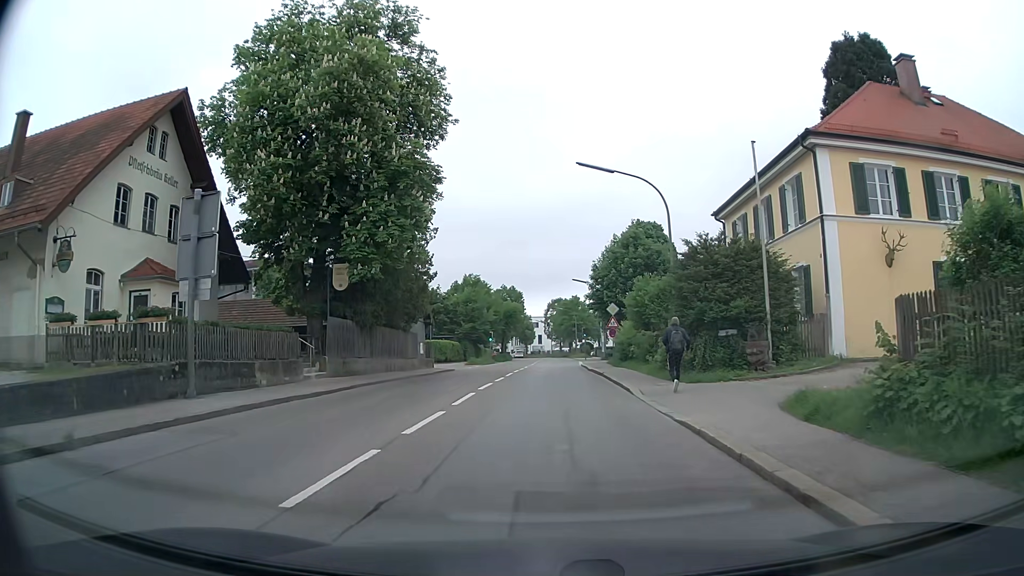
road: tertiary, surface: asphalt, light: Day
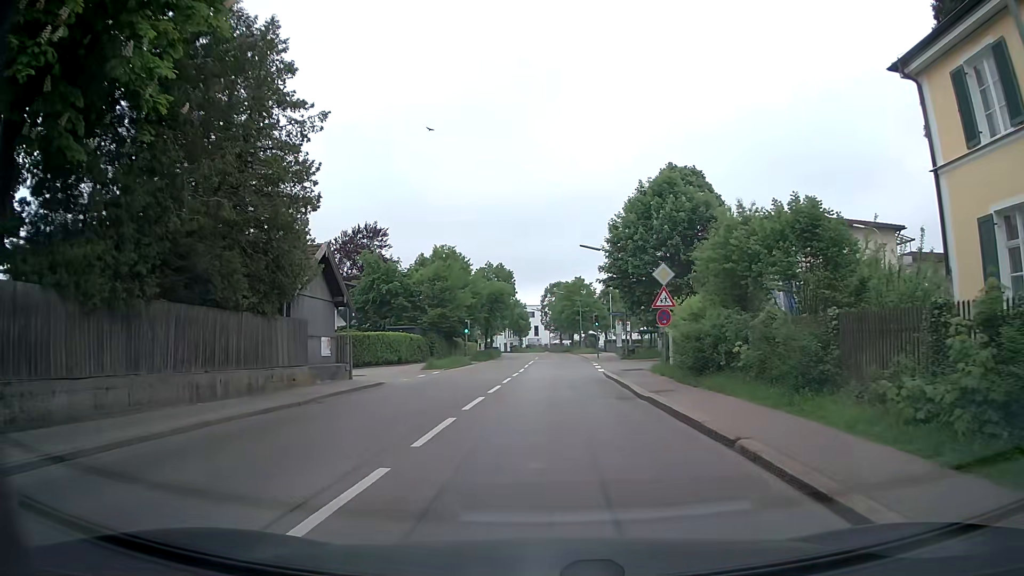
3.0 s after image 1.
(-0.2, +19.3) m; 0°
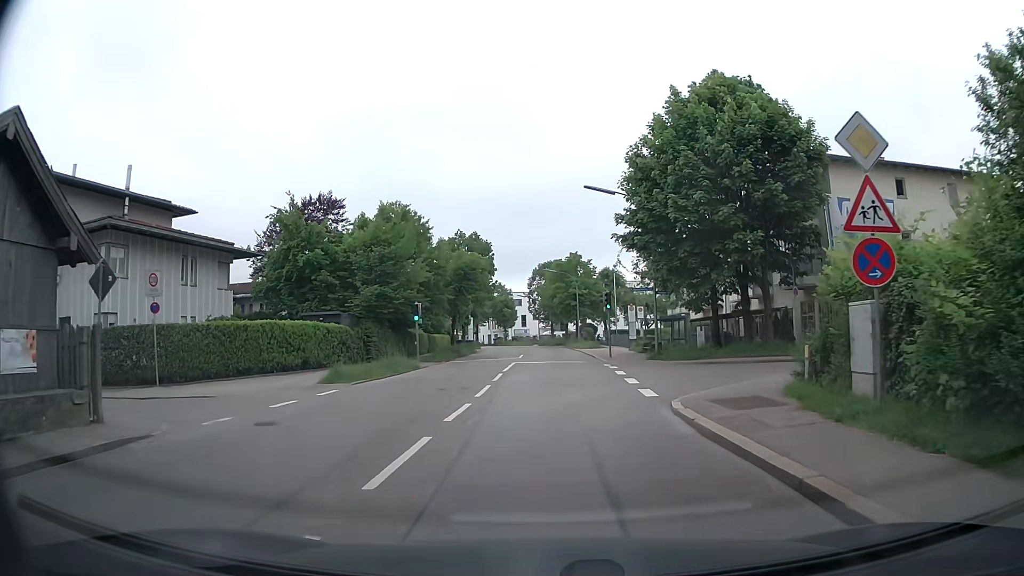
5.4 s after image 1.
(0.0, +16.1) m; 0°
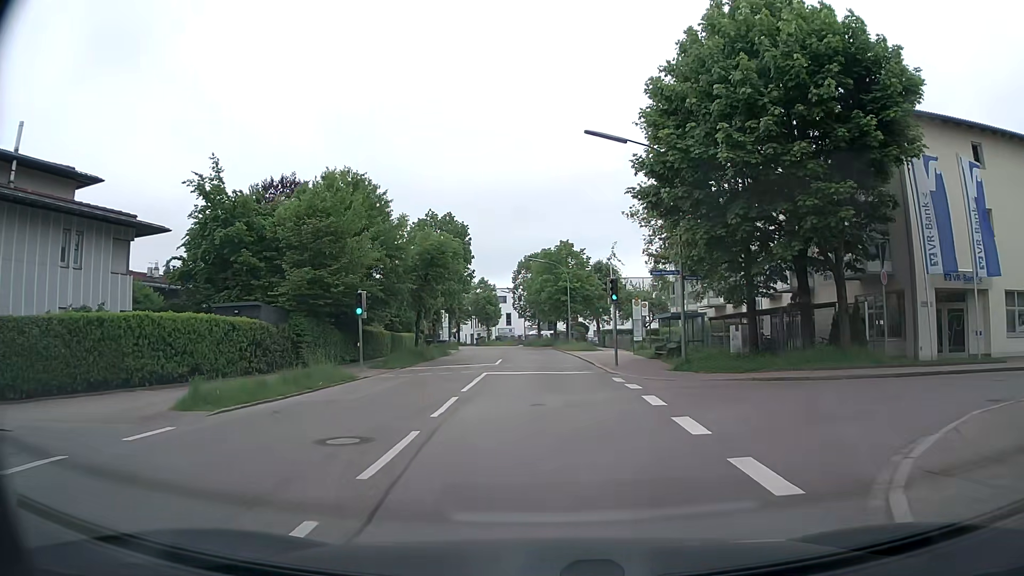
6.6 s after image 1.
(+0.1, +8.6) m; +1°
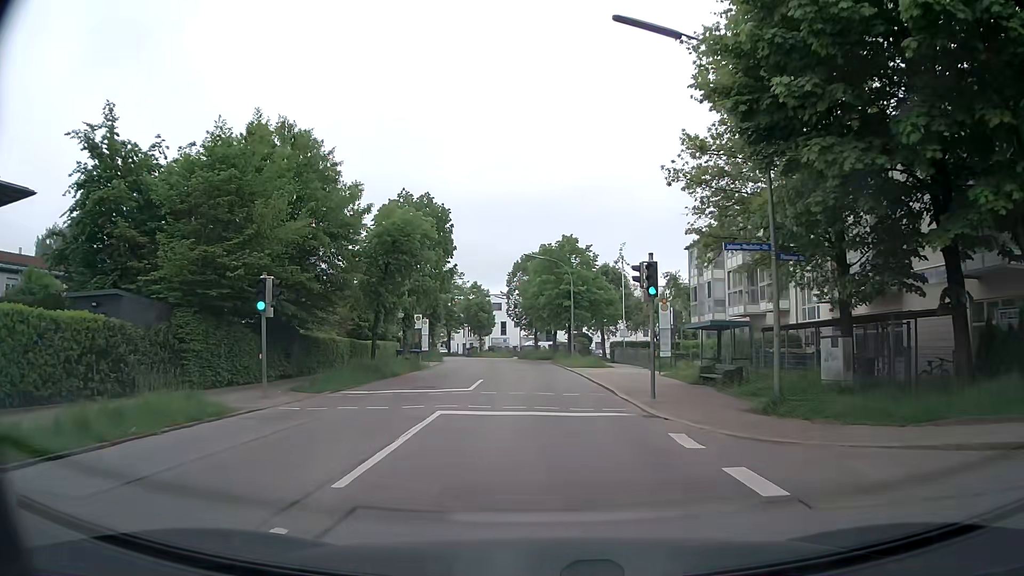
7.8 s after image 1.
(+0.1, +9.3) m; +1°
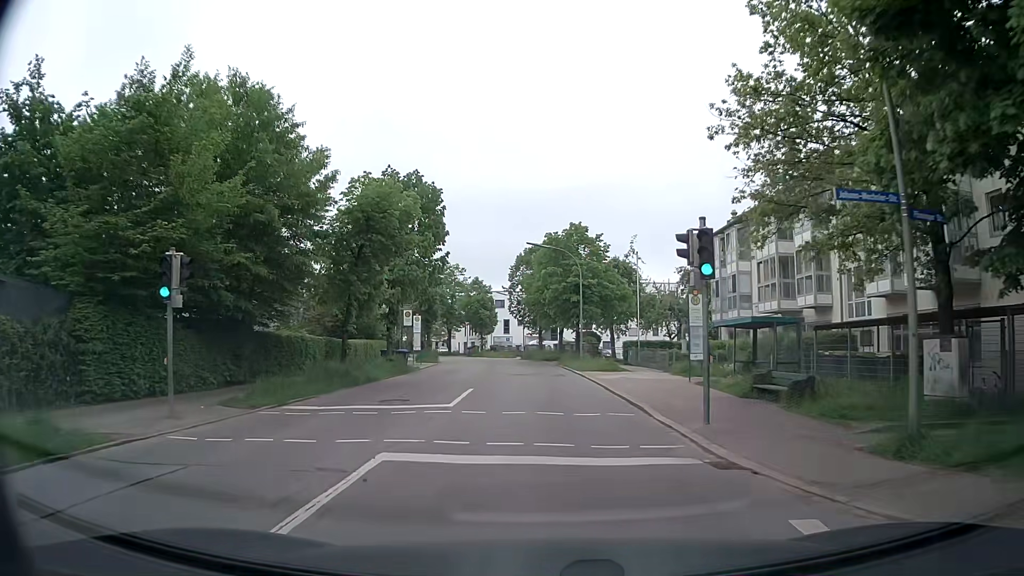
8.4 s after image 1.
(0.0, +5.0) m; -1°
(0, +10) (0, +20) (0, +30) (-1, +40) (-2, +50) (-3, +60) (-5, +70) (-8, +79) (-11, +89) (-14, +98) m
